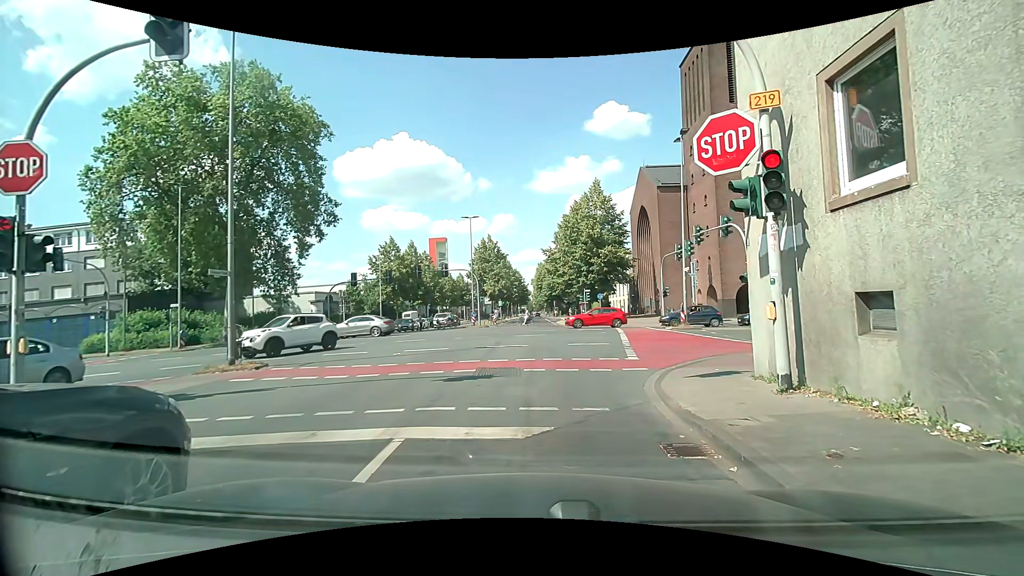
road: secondary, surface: asphalt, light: Day
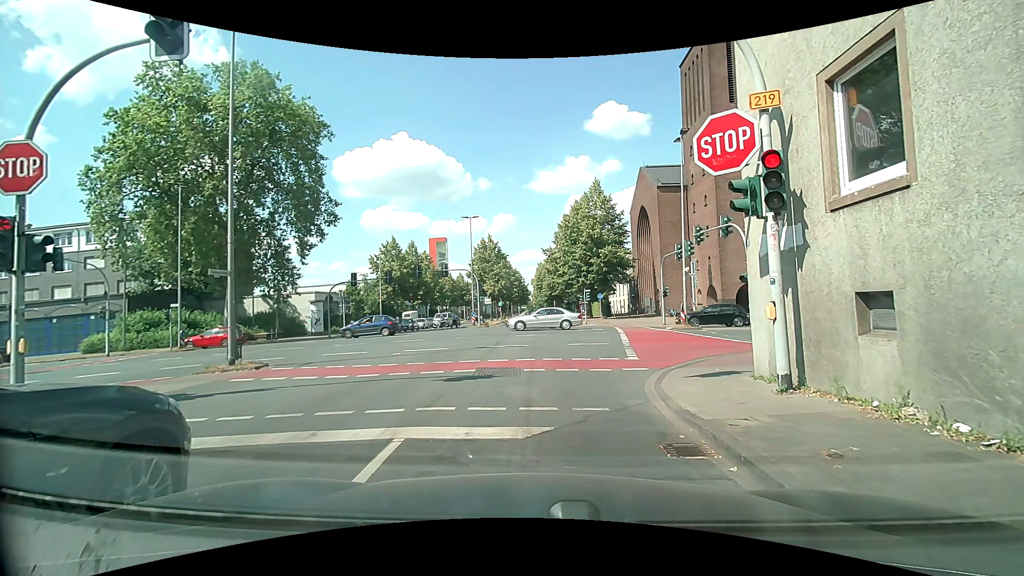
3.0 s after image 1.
(0.0, 0.0) m; 0°
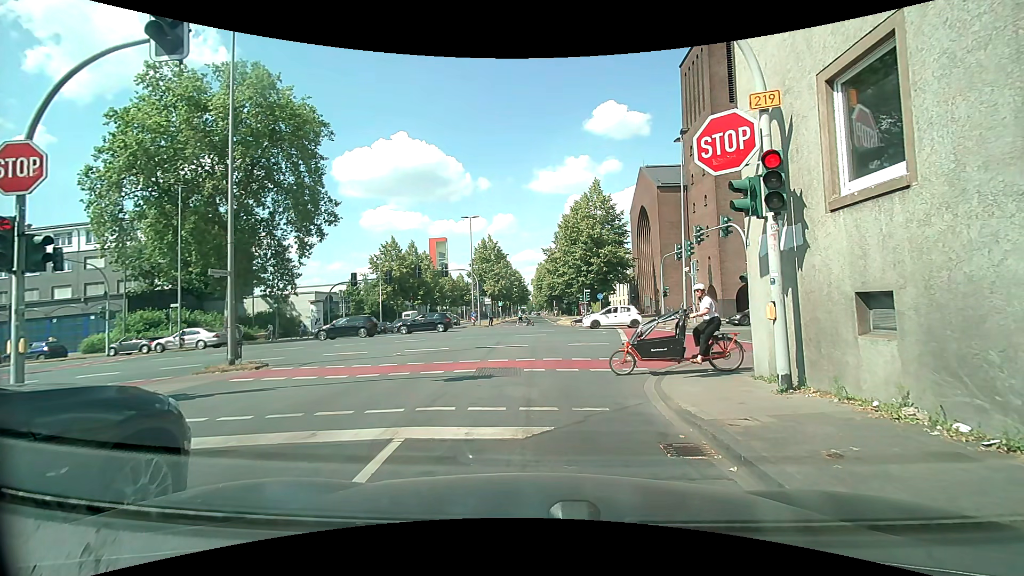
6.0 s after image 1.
(0.0, 0.0) m; 0°
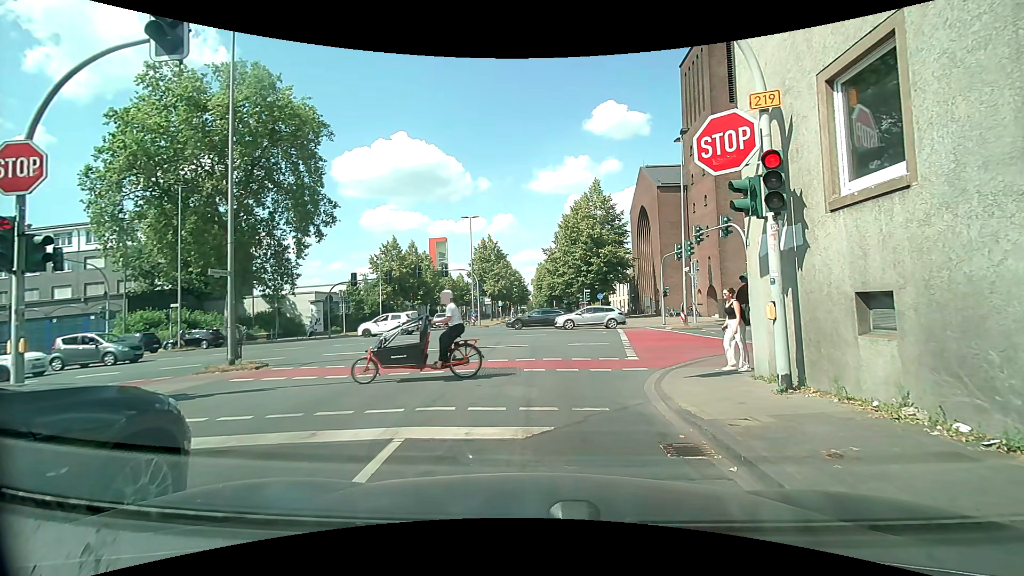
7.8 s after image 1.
(0.0, 0.0) m; 0°
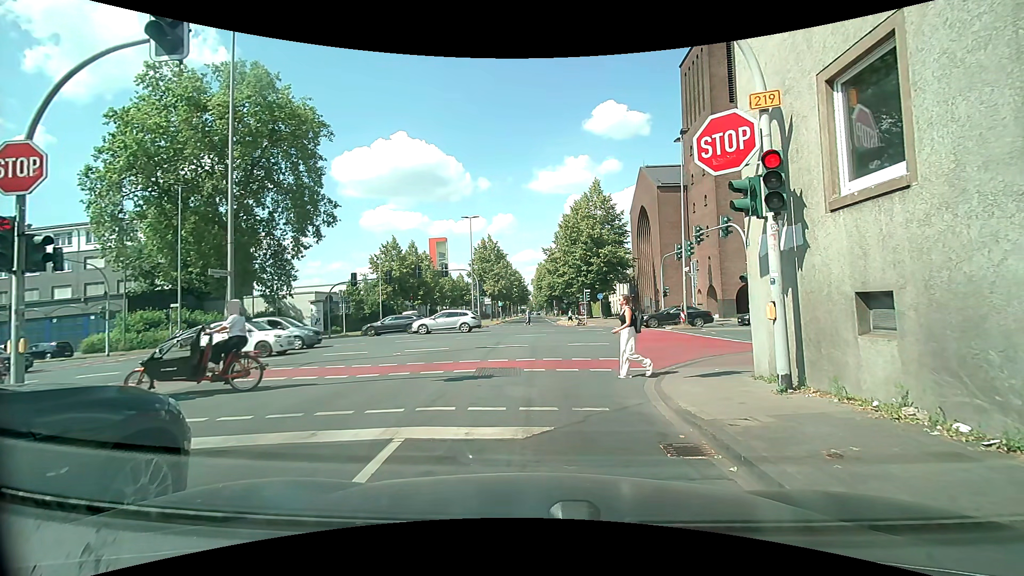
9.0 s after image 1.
(0.0, 0.0) m; 0°
(-1, +10) (-2, +20) (-3, +30) (-4, +40) (-5, +50) (-6, +60) (-7, +70) (-8, +80) (-9, +90) (-10, +100) m
